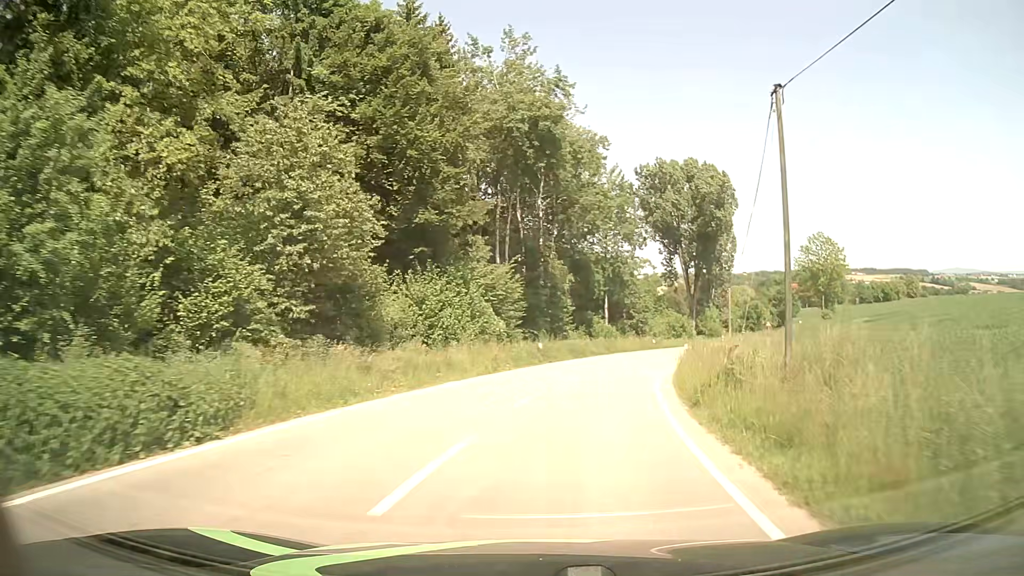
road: tertiary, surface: asphalt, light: Day
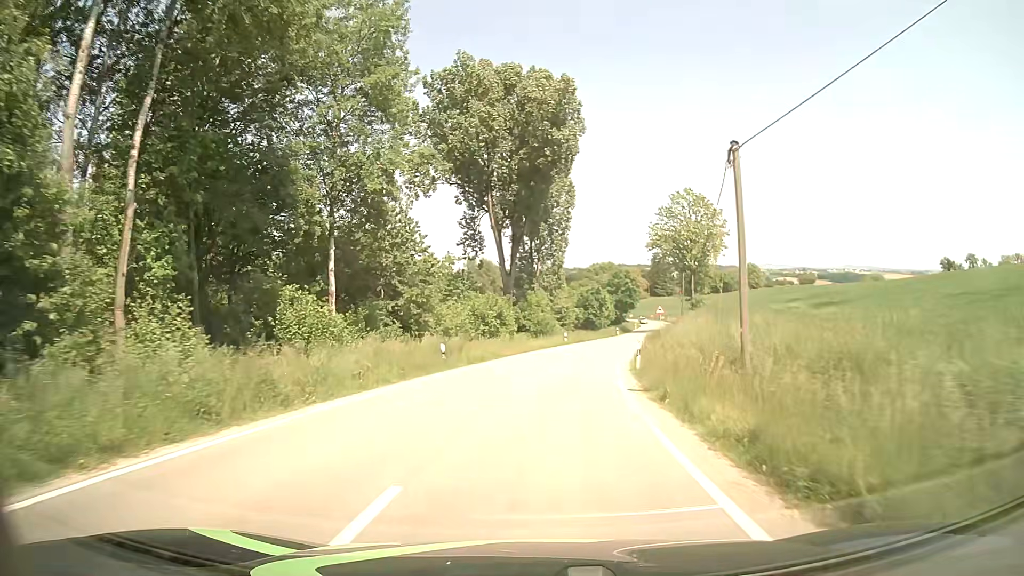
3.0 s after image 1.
(+6.7, +39.3) m; +17°
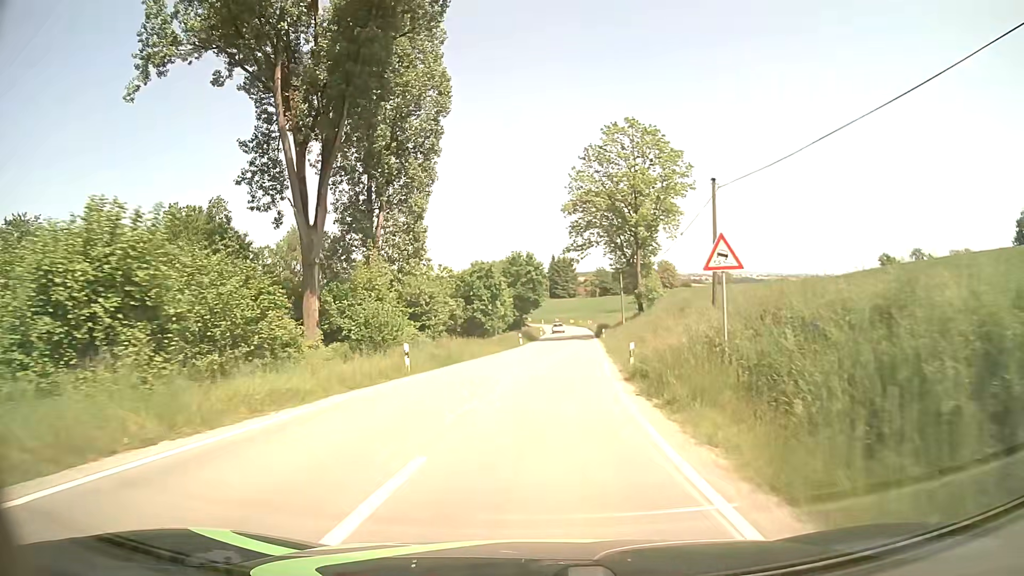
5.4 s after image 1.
(+2.9, +35.0) m; +9°
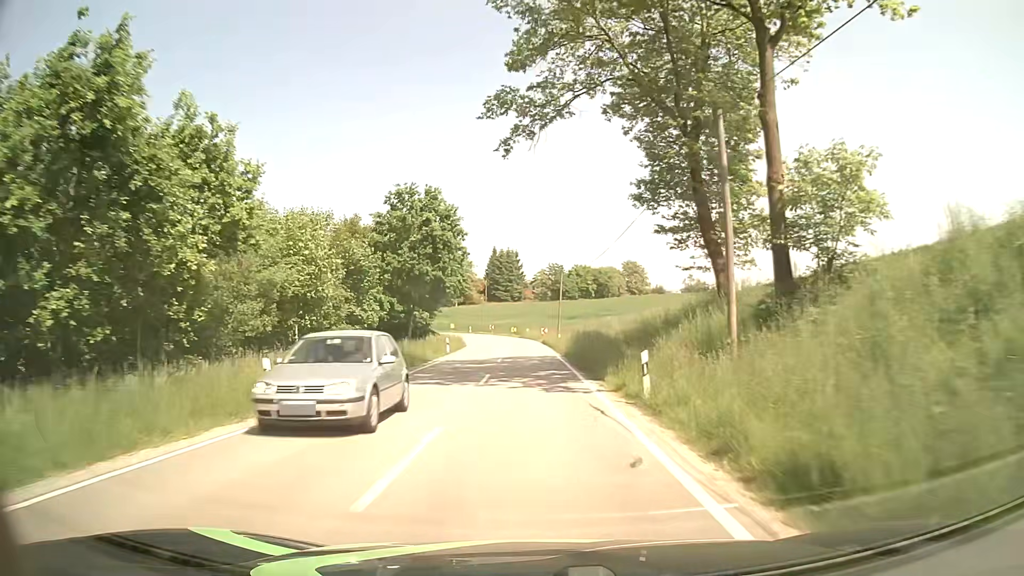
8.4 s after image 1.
(+2.5, +46.8) m; +4°
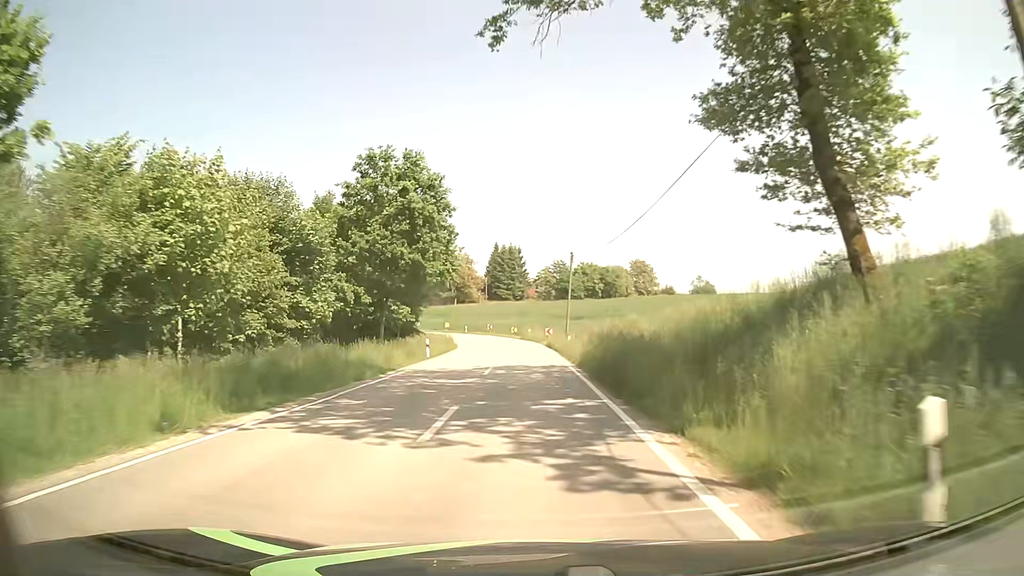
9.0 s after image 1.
(0.0, +9.3) m; 0°
